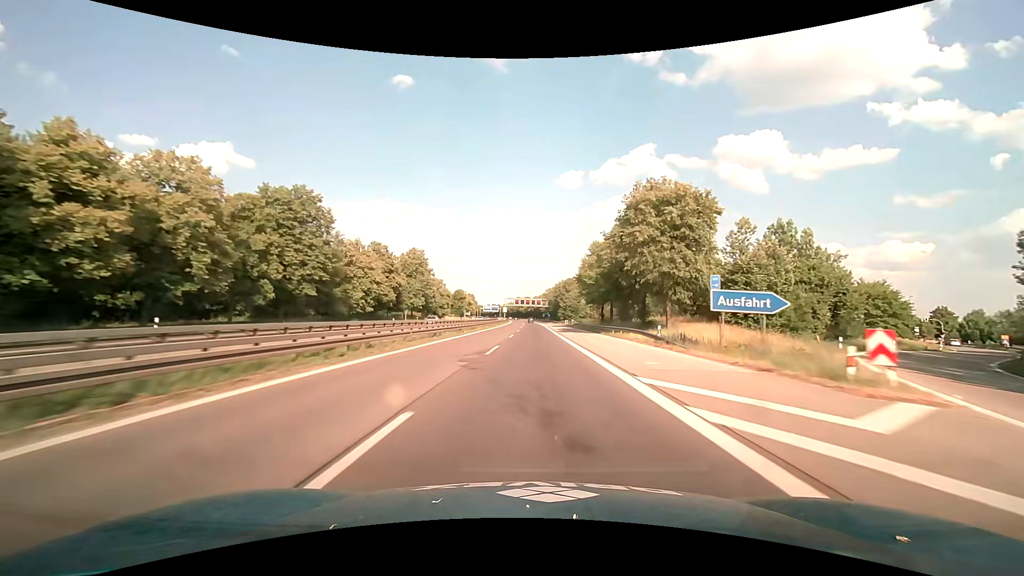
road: motorway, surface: asphalt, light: Day
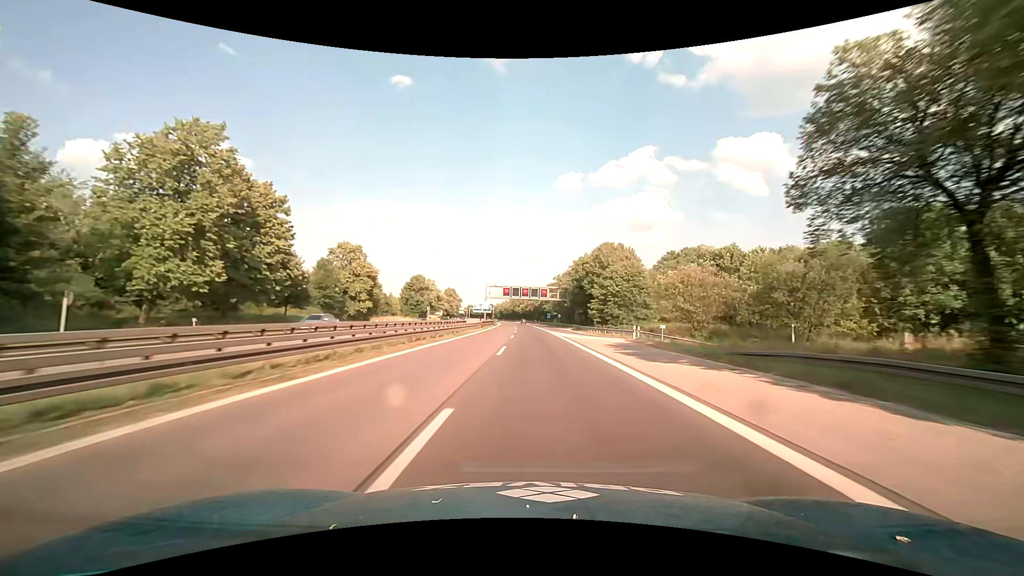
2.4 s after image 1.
(+0.2, +70.0) m; 0°
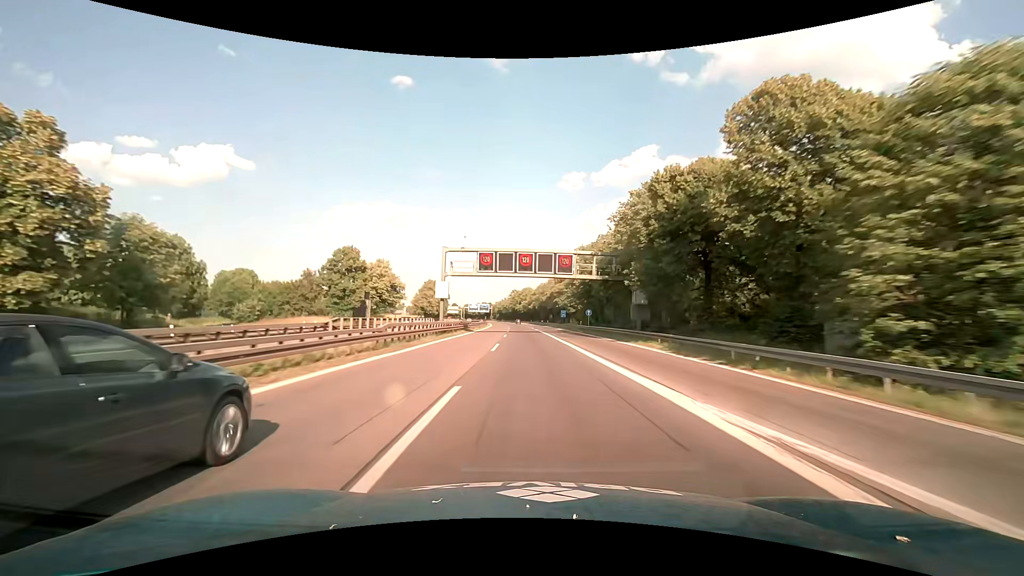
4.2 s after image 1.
(0.0, +50.5) m; 0°
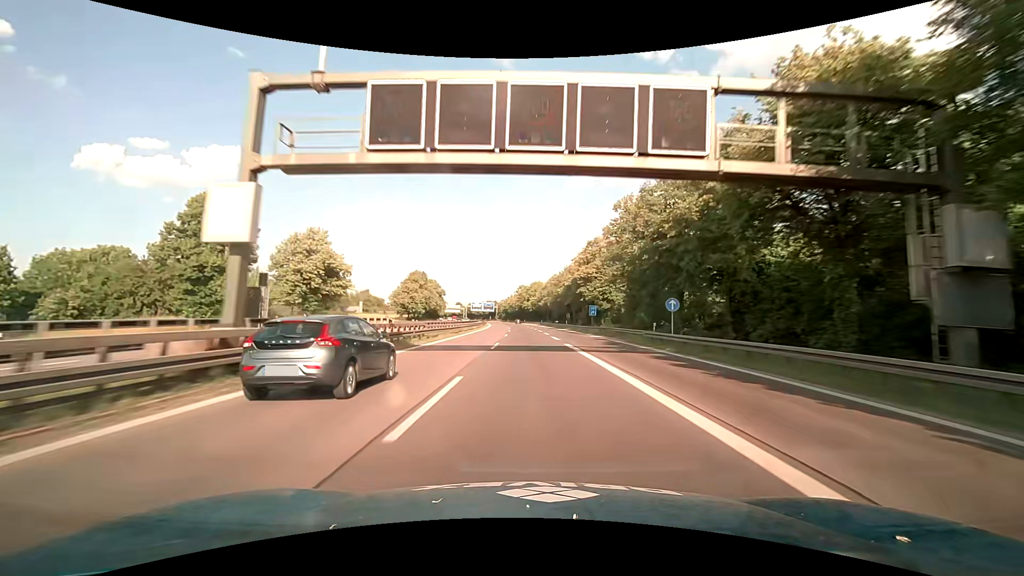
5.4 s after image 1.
(-0.3, +33.5) m; -1°
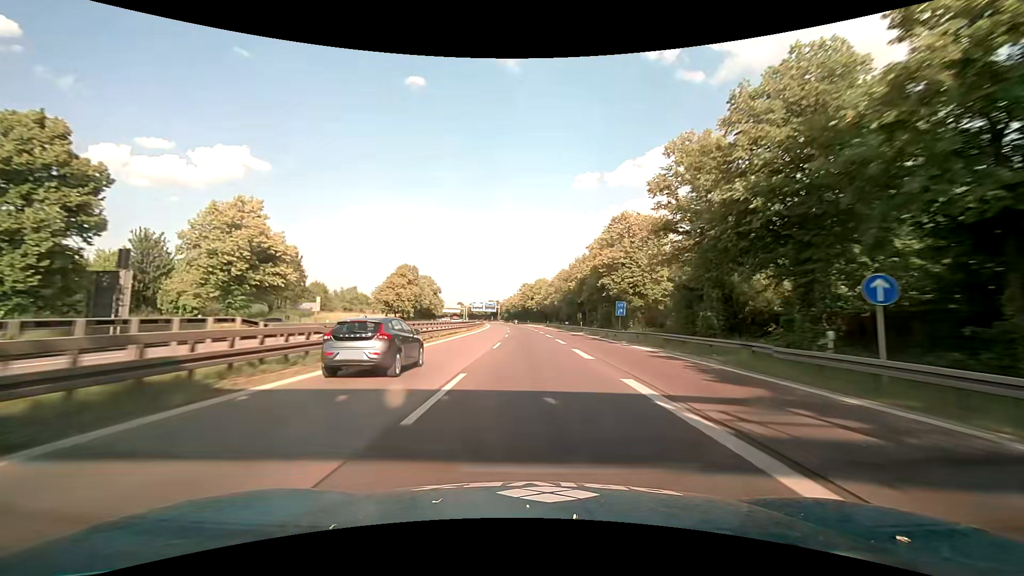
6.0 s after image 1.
(-0.1, +16.7) m; -1°
